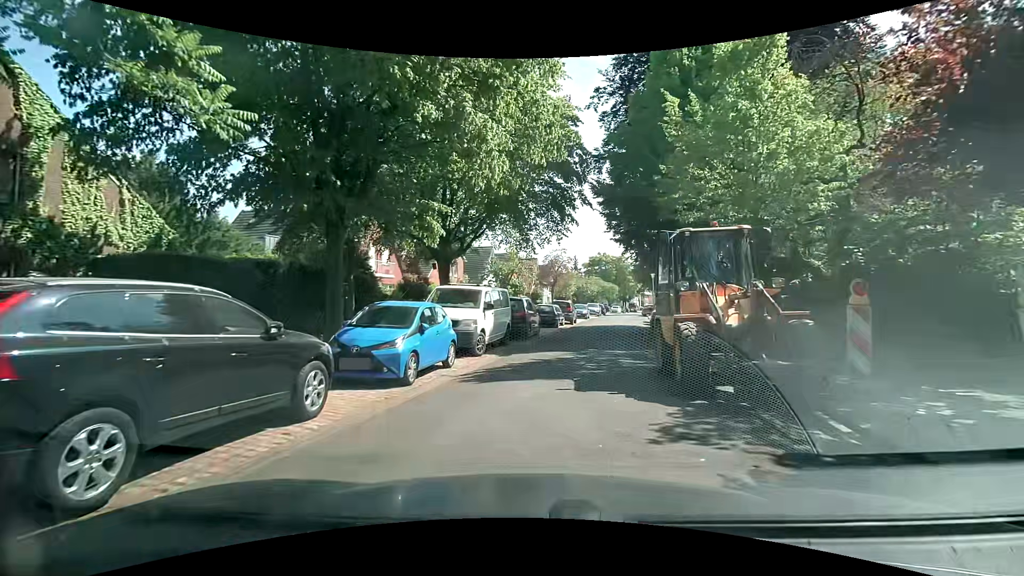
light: Day
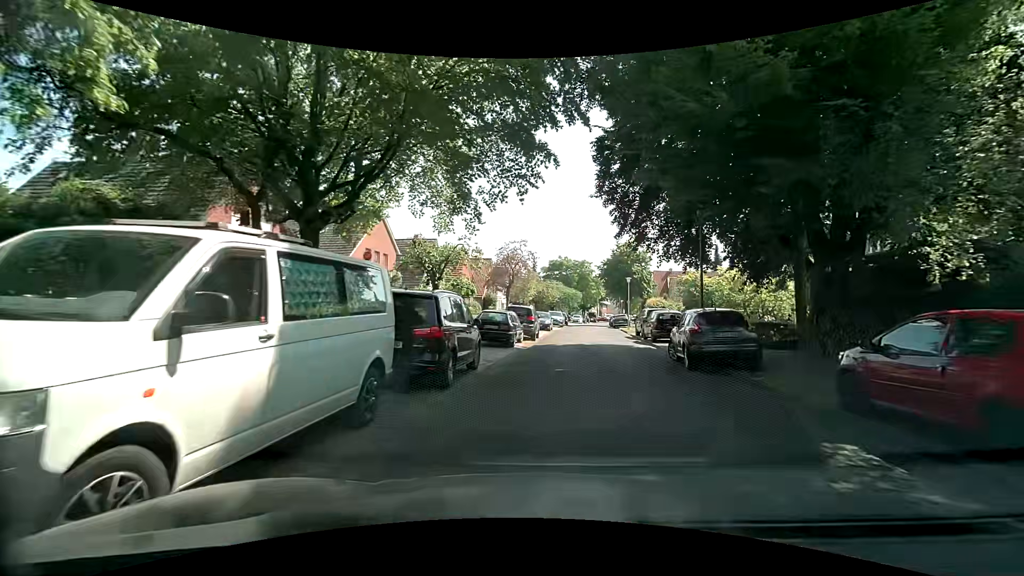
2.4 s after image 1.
(+0.1, +11.2) m; +6°
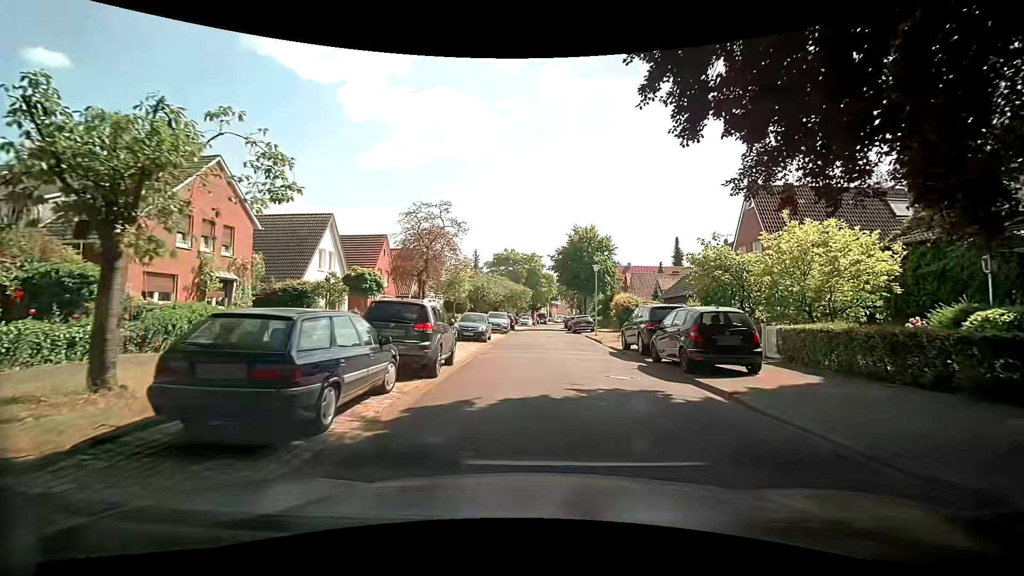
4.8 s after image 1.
(+0.4, +13.7) m; +3°
